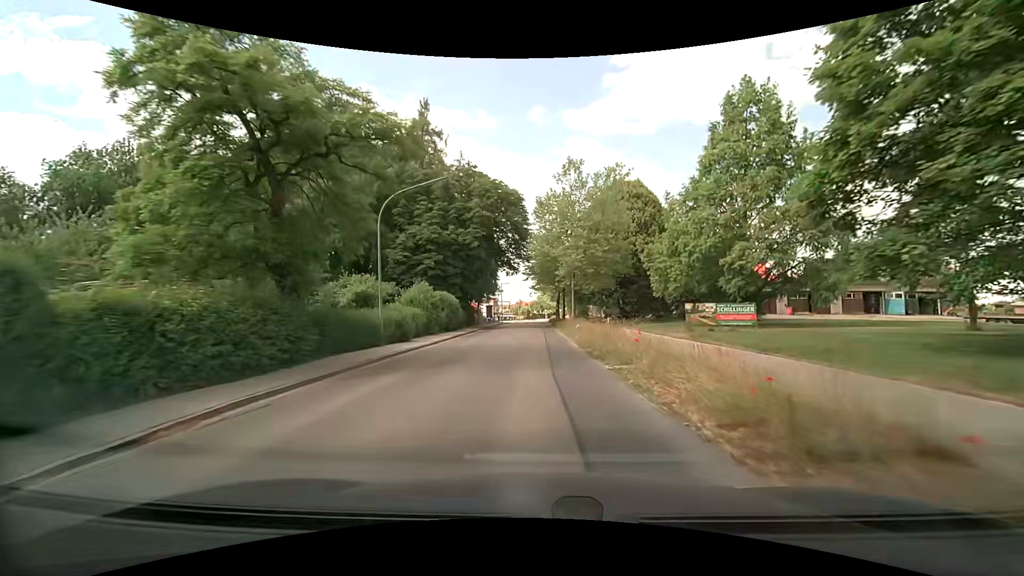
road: secondary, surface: asphalt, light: Day
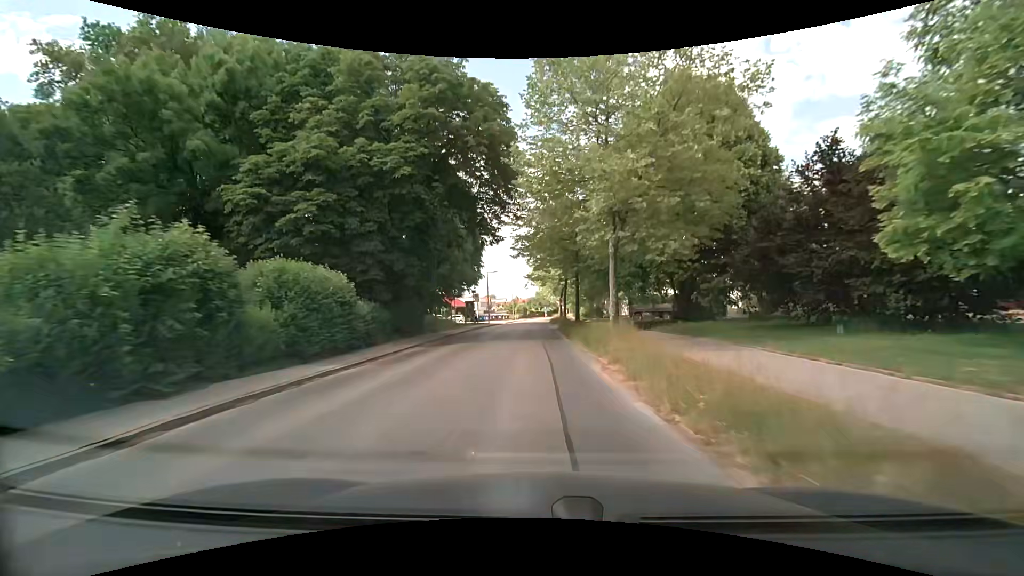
(+0.3, +23.0) m; 0°
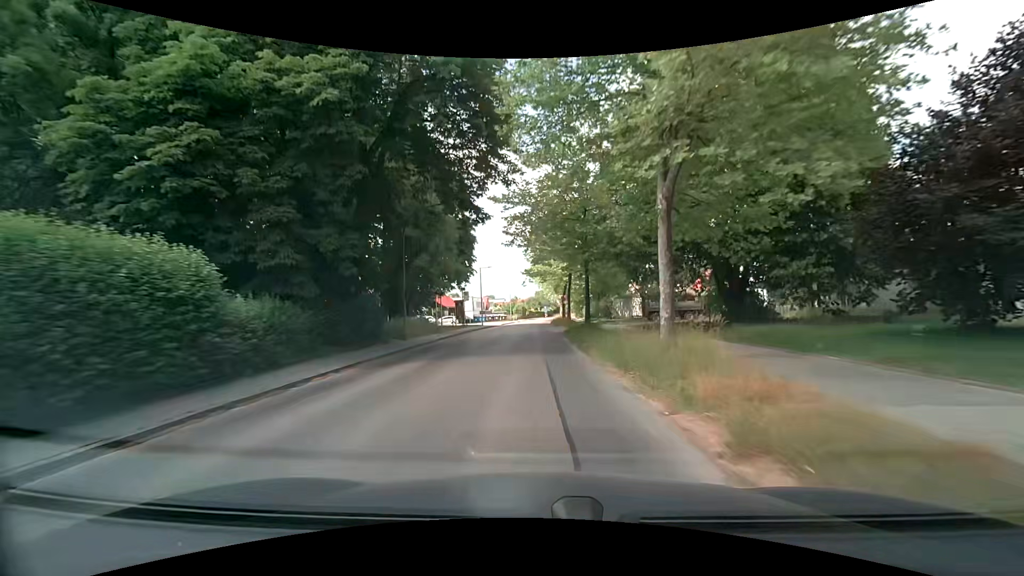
(+0.1, +7.8) m; 0°
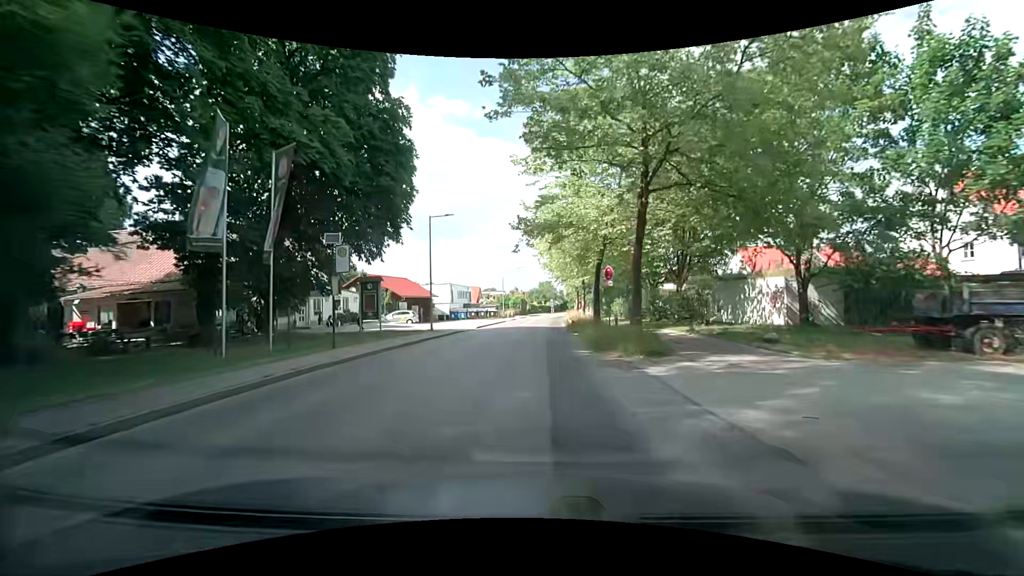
(-0.1, +31.2) m; 0°
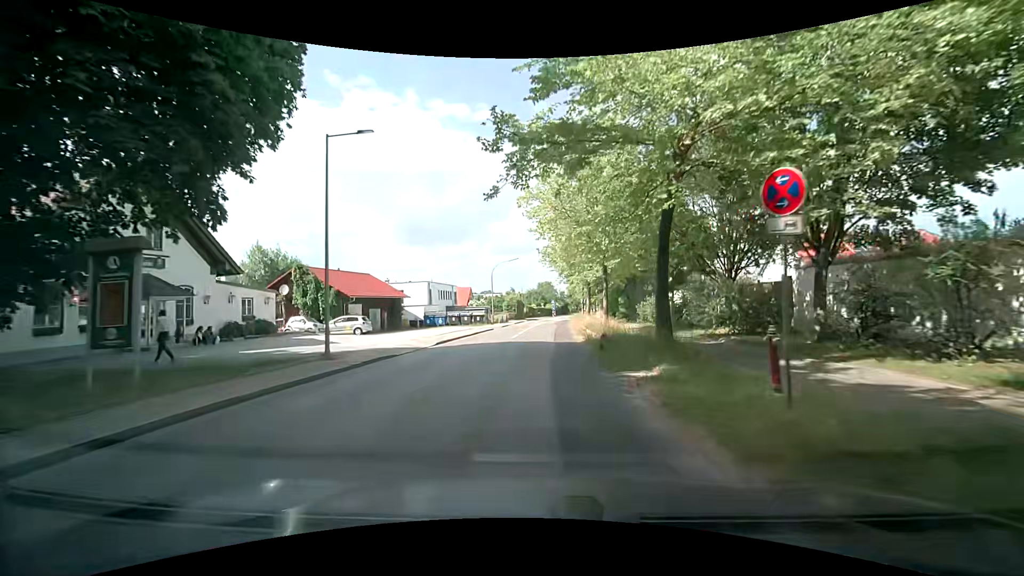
(-0.1, +15.4) m; -1°
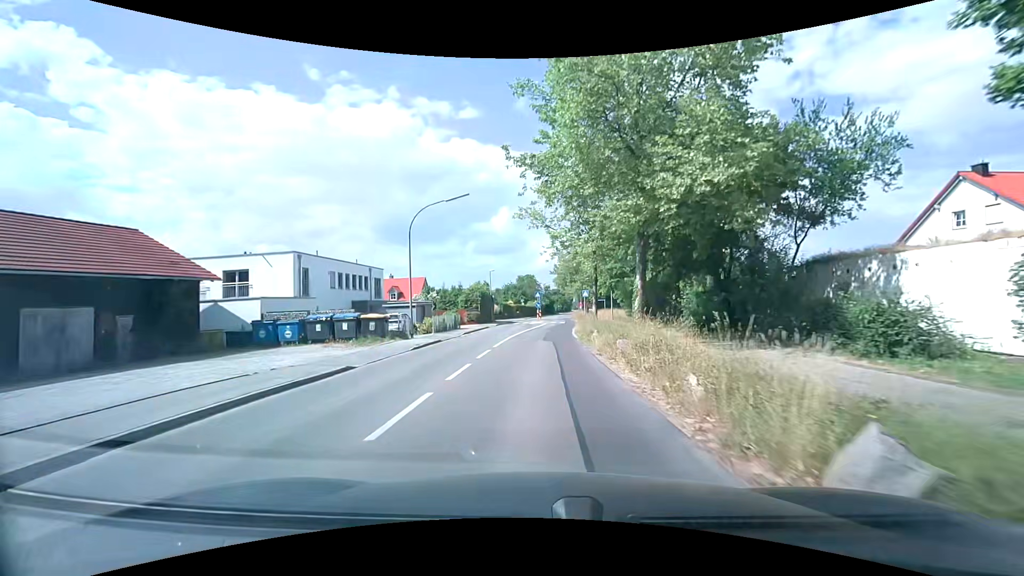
(+0.9, +30.5) m; +2°
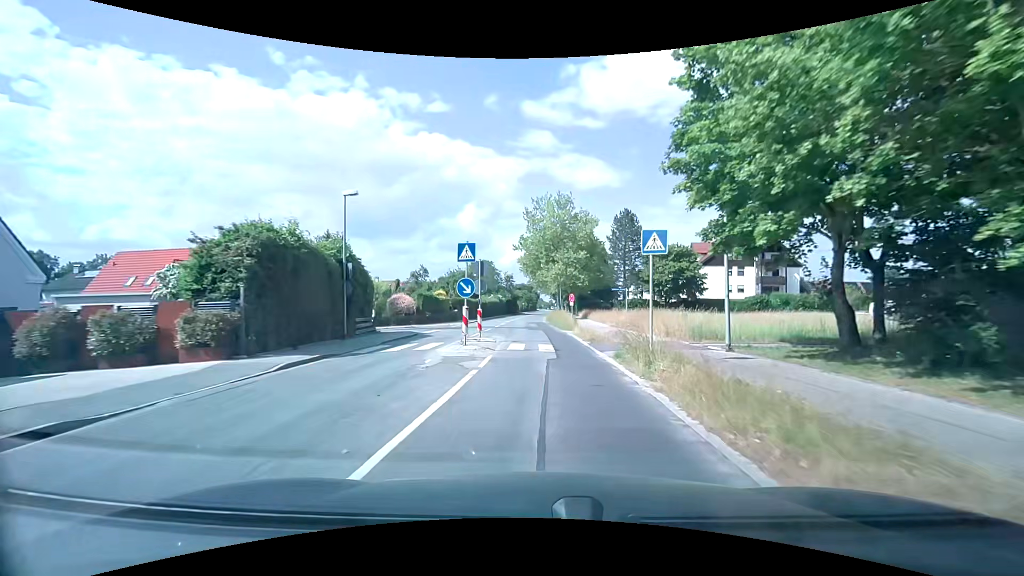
(+1.5, +37.6) m; +4°
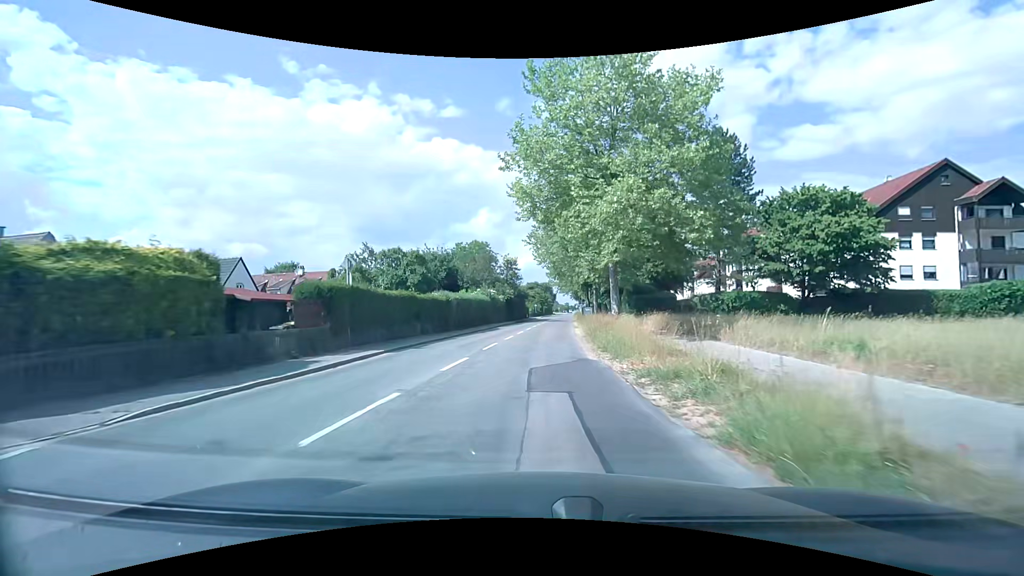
(0.0, +36.6) m; -1°
